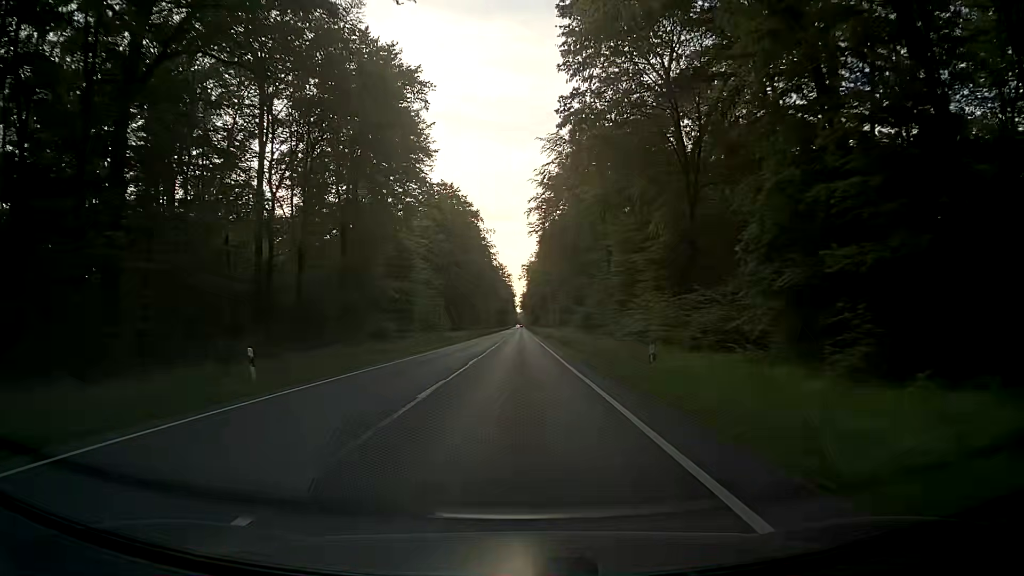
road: primary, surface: asphalt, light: Day
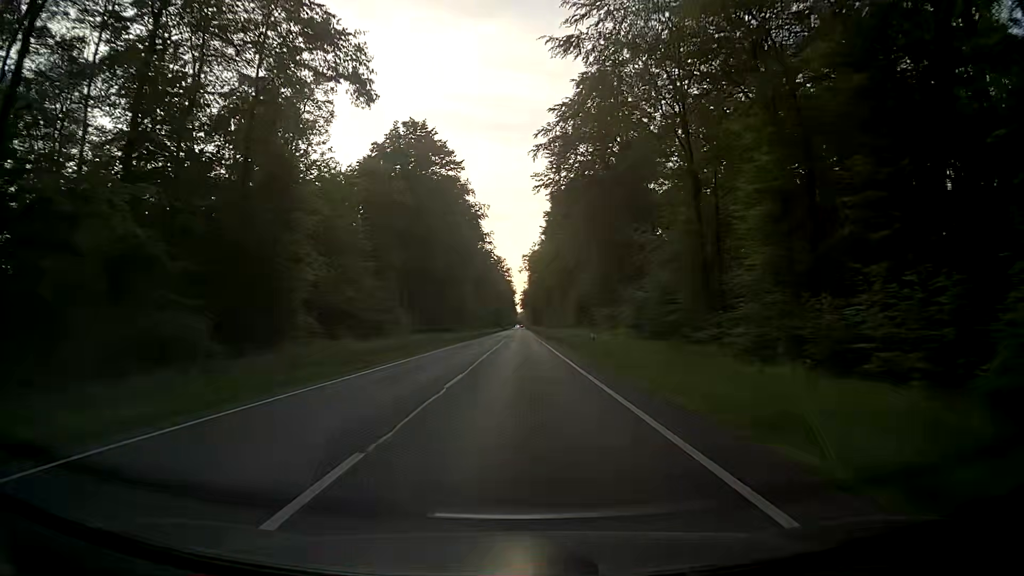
(-0.3, +34.0) m; 0°
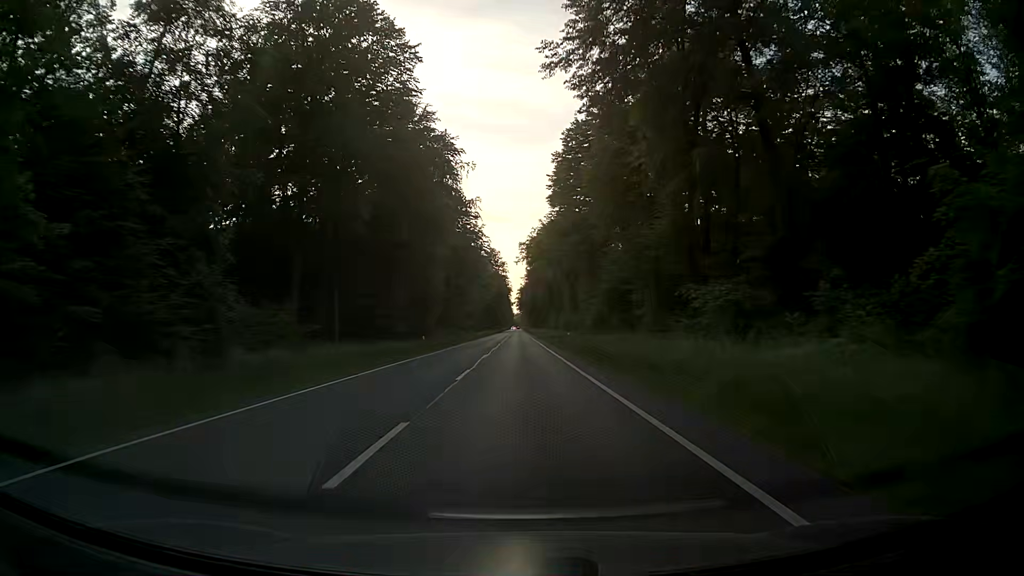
(0.0, +33.9) m; 0°
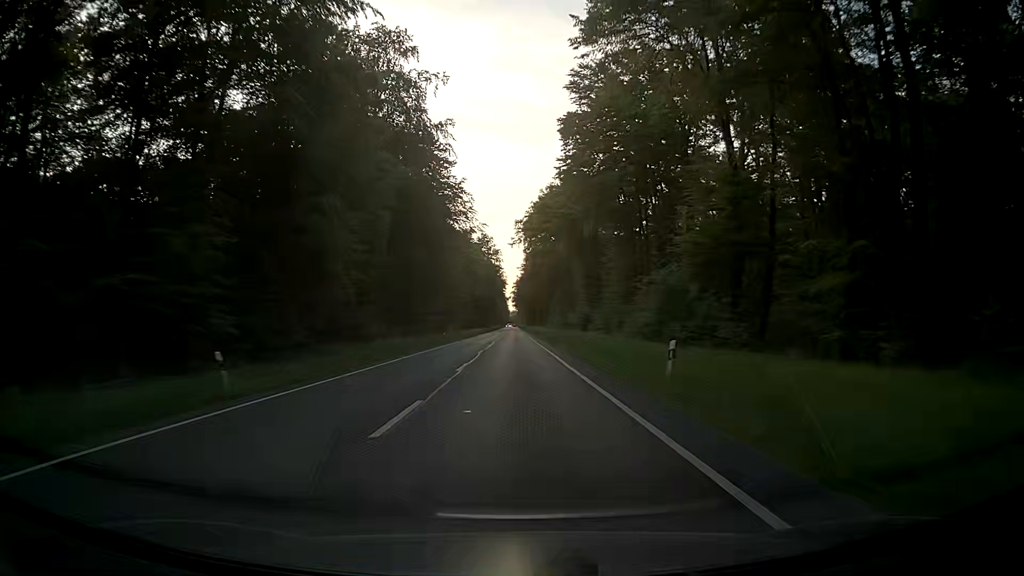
(+0.1, +33.9) m; +1°
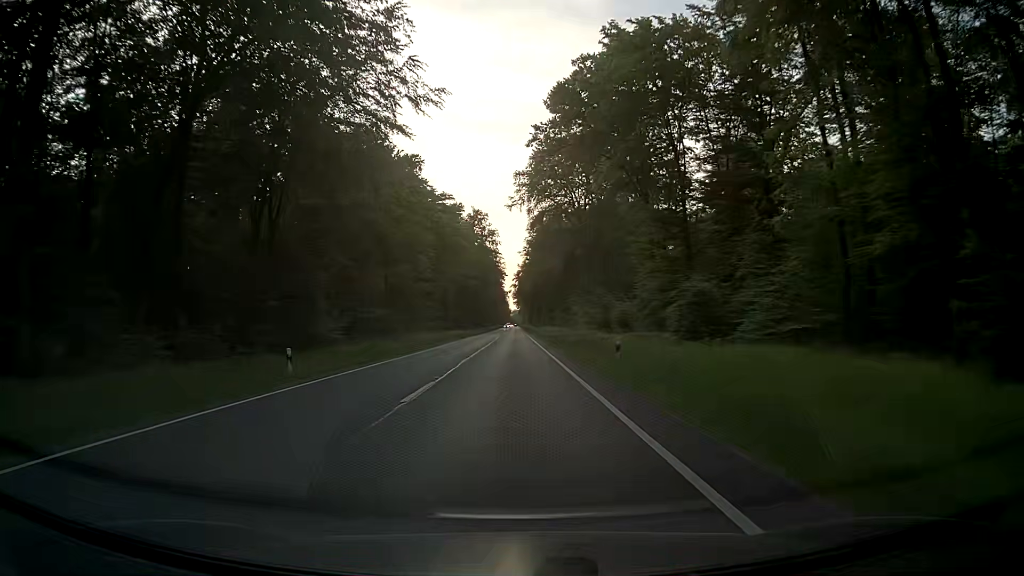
(-0.2, +45.1) m; 0°
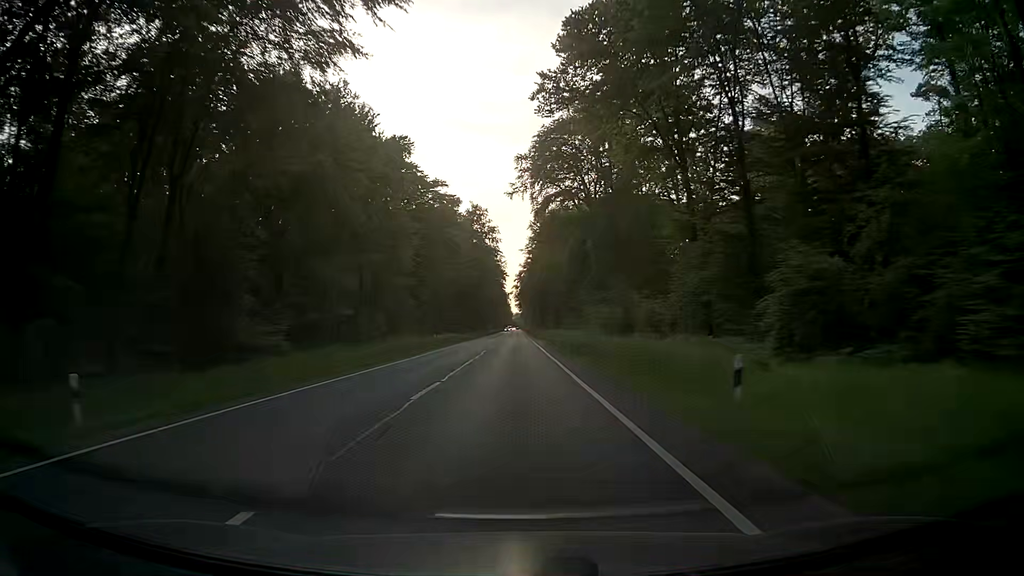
(-0.1, +11.3) m; -1°
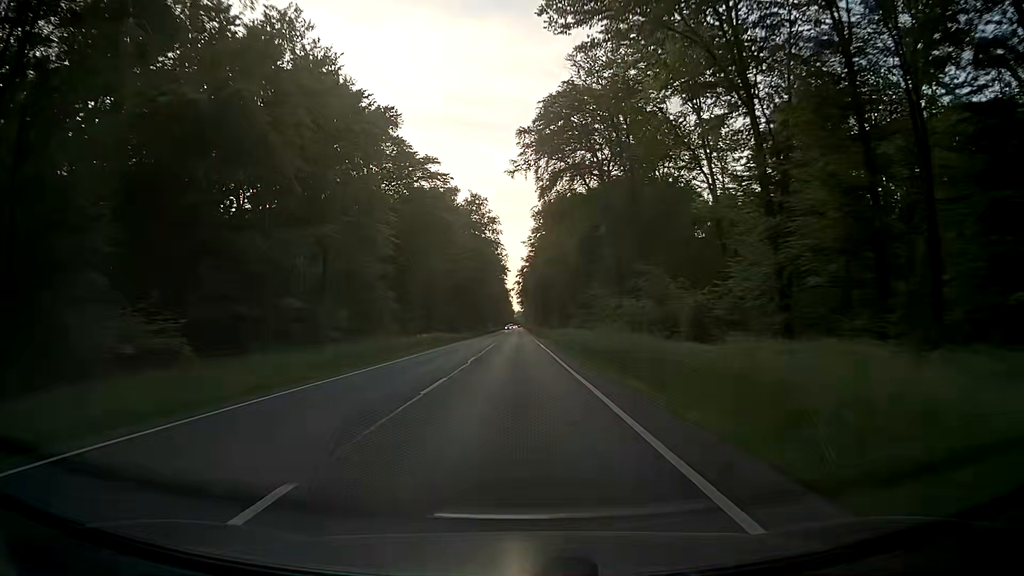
(0.0, +11.3) m; +1°
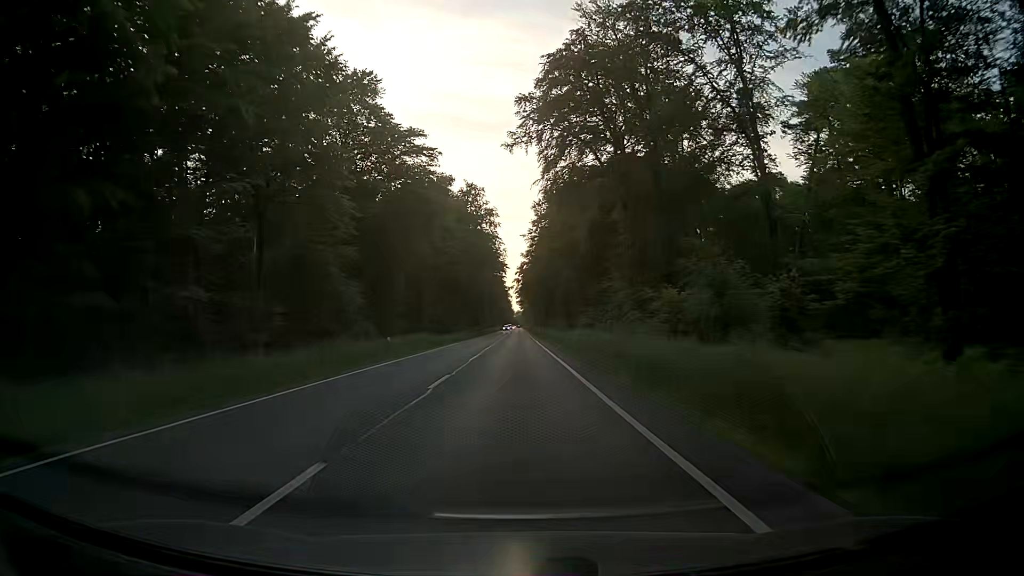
(-0.1, +11.2) m; 0°
(0, +10) (0, +20) (0, +30) (0, +40) (0, +50) (0, +60) (0, +70) (0, +80) (0, +90) (0, +100) m
